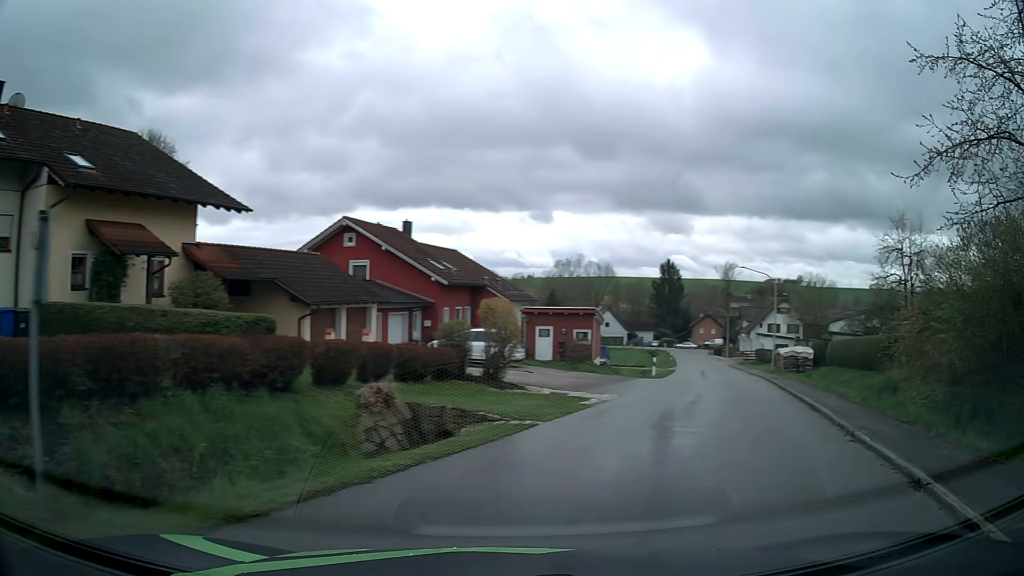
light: Day
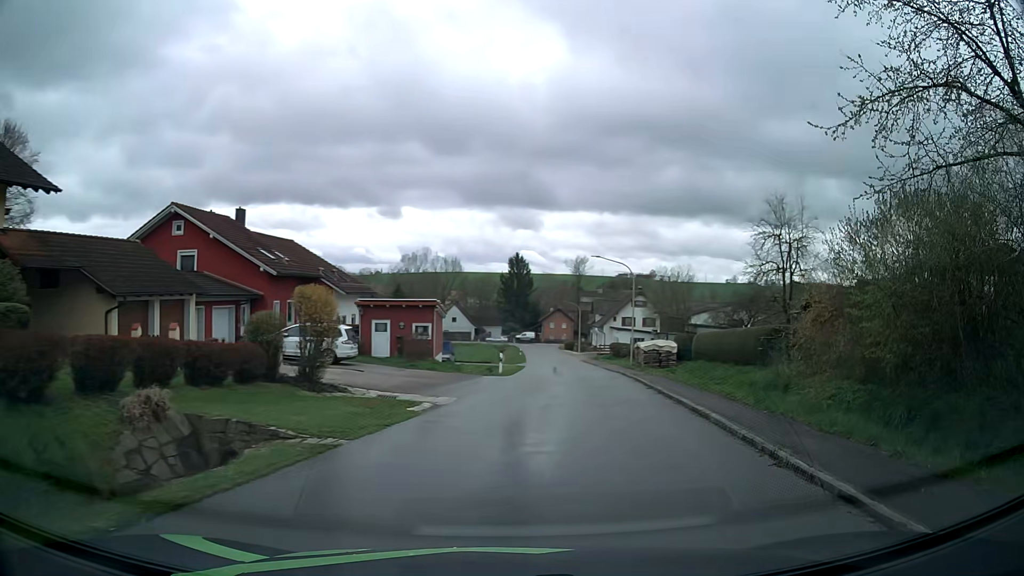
(+0.4, +3.2) m; +12°
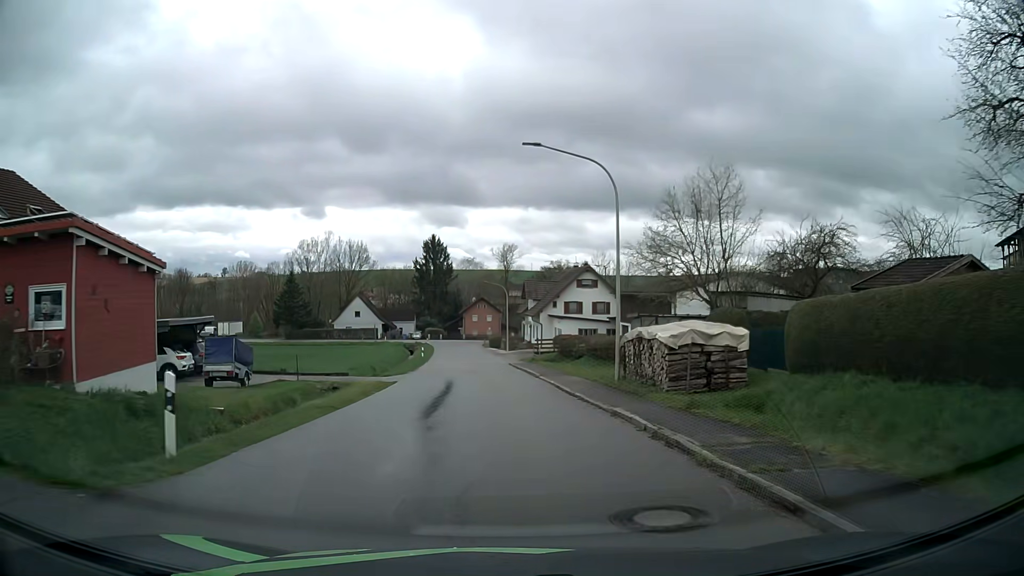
(+3.3, +25.5) m; +7°
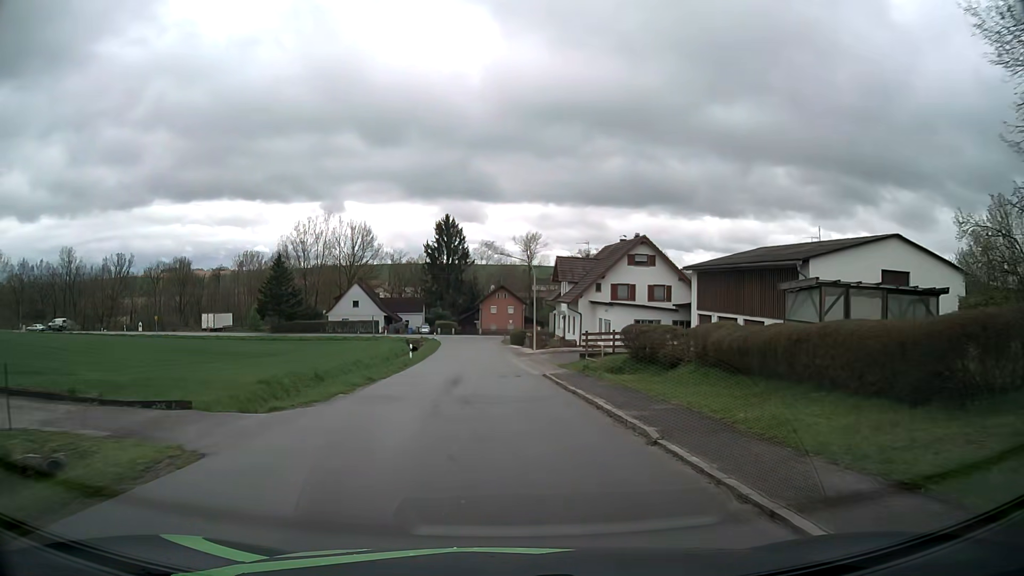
(-0.3, +18.5) m; -2°
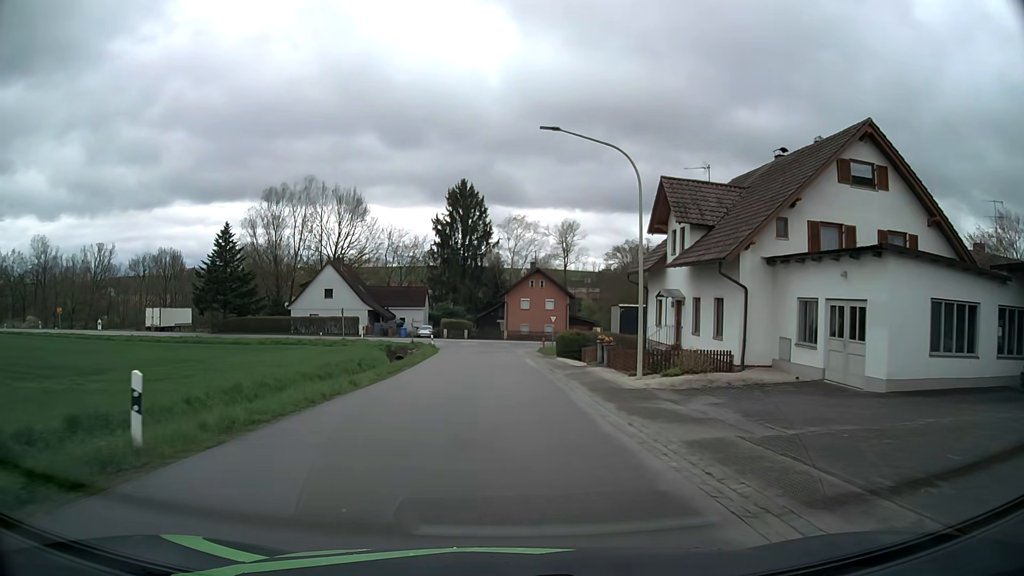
(-0.9, +31.8) m; -2°
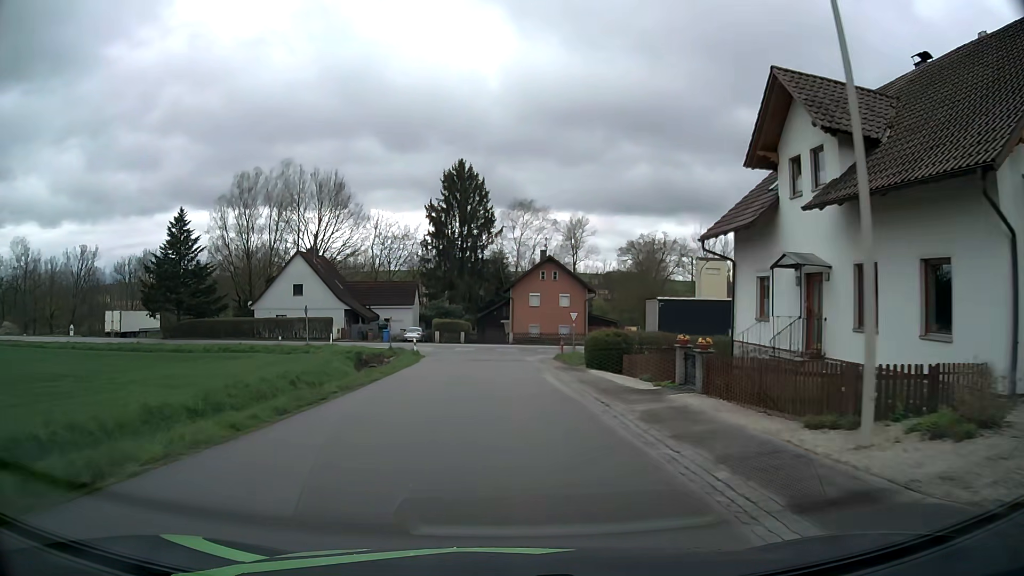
(0.0, +12.8) m; 0°
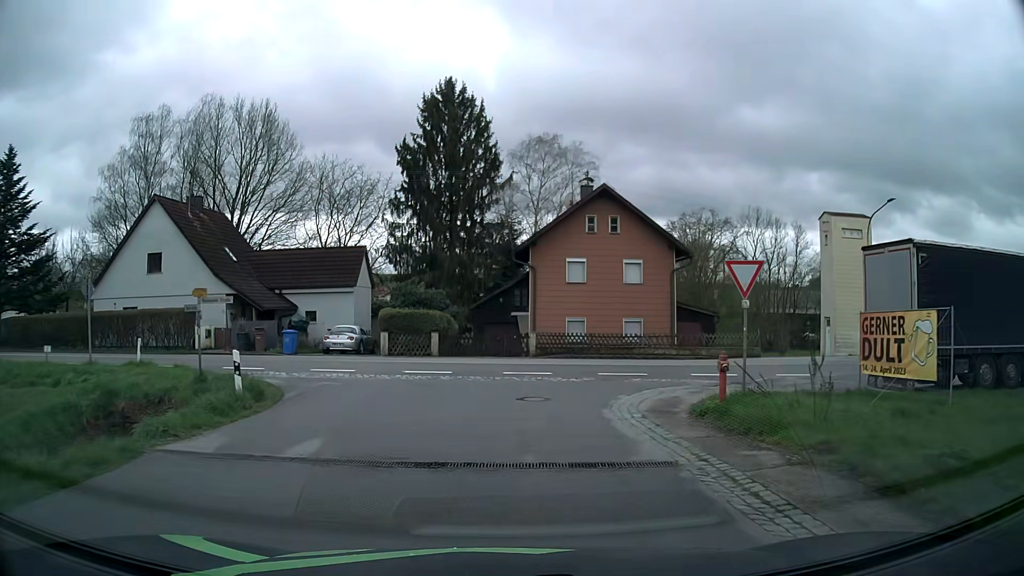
(-0.4, +28.0) m; -1°
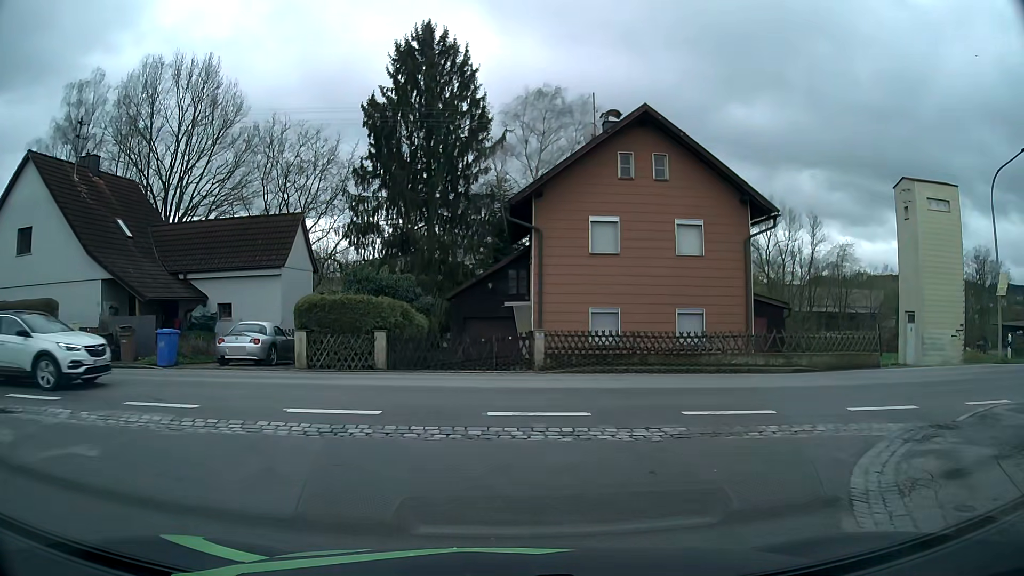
(+0.1, +10.5) m; 0°
